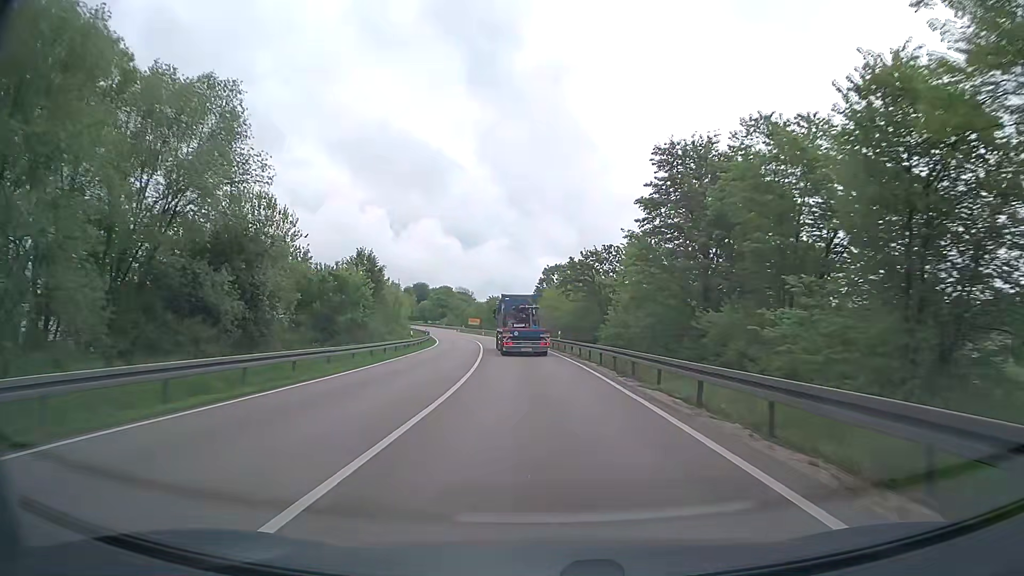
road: trunk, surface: asphalt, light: Day
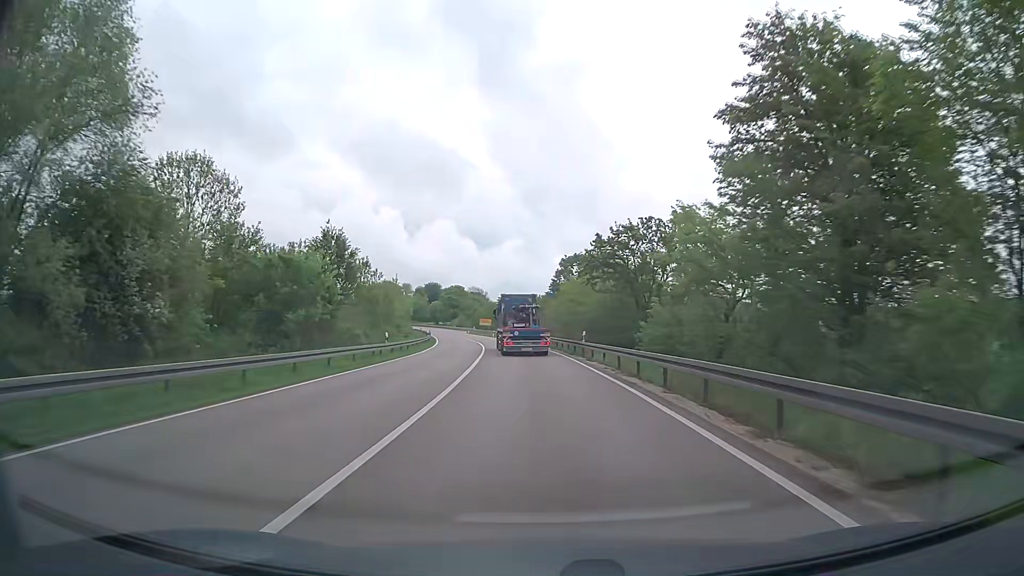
(-0.1, +12.1) m; -1°
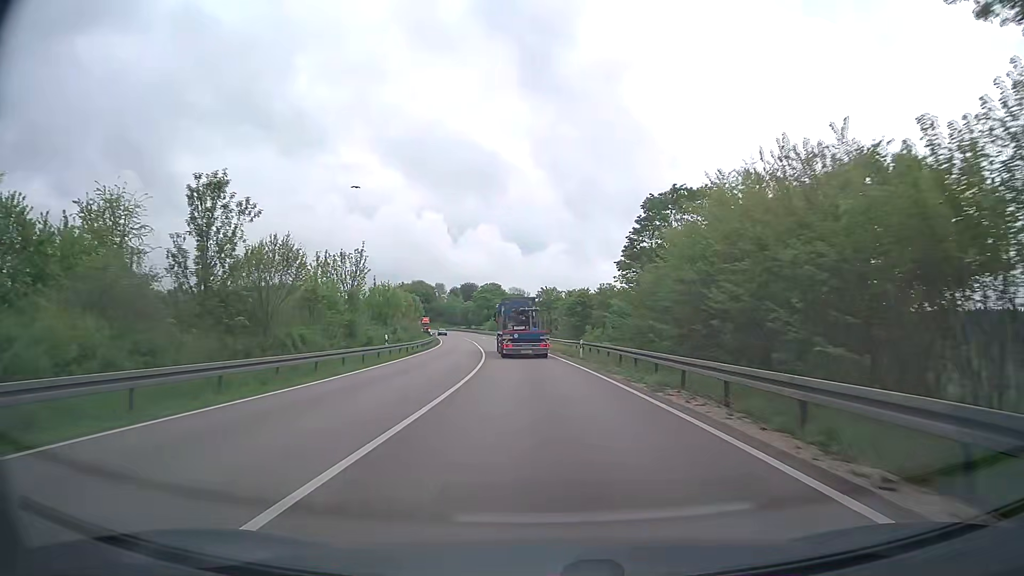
(-1.2, +35.8) m; -4°
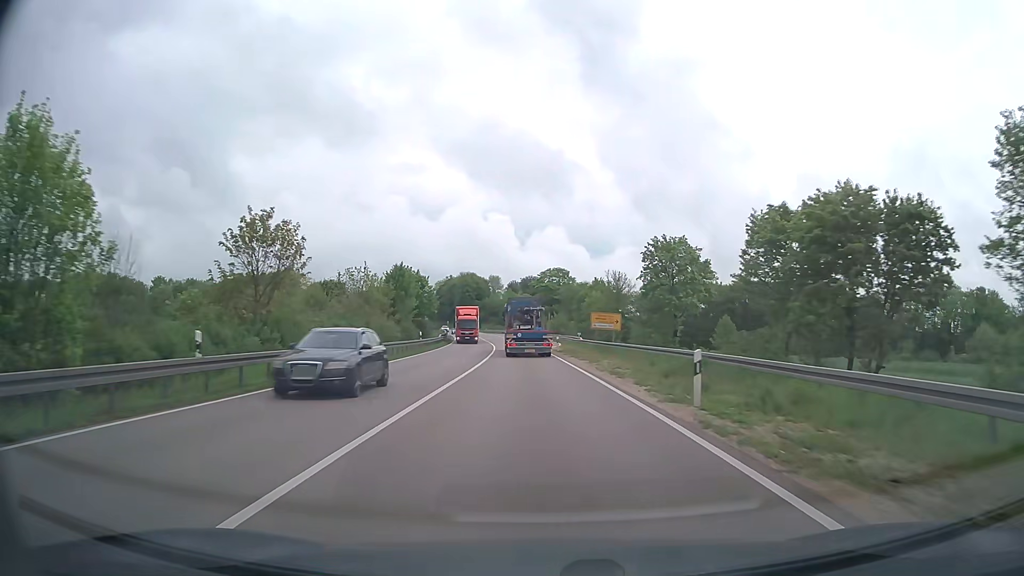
(-3.3, +59.2) m; -6°
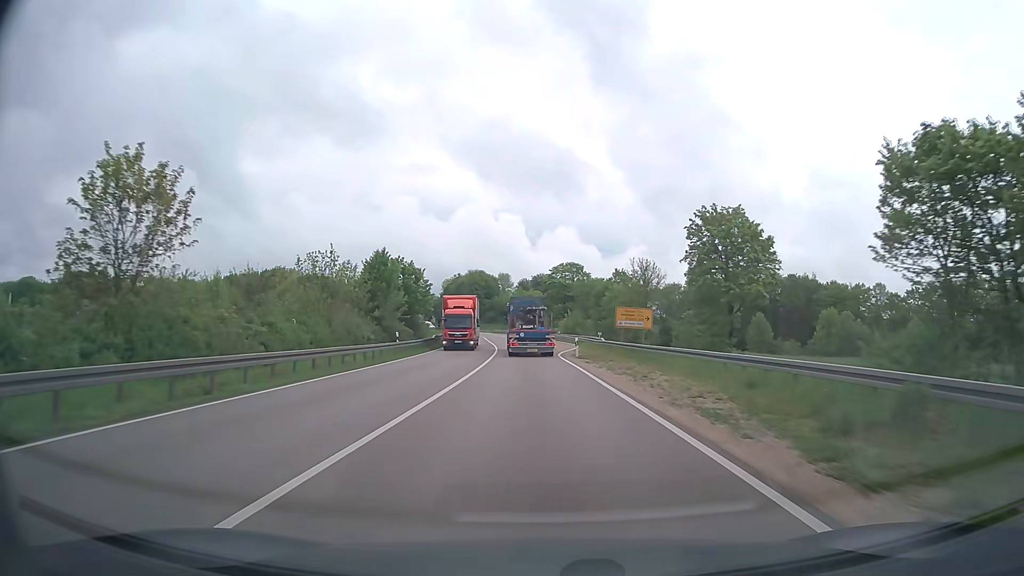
(-0.1, +11.9) m; -1°
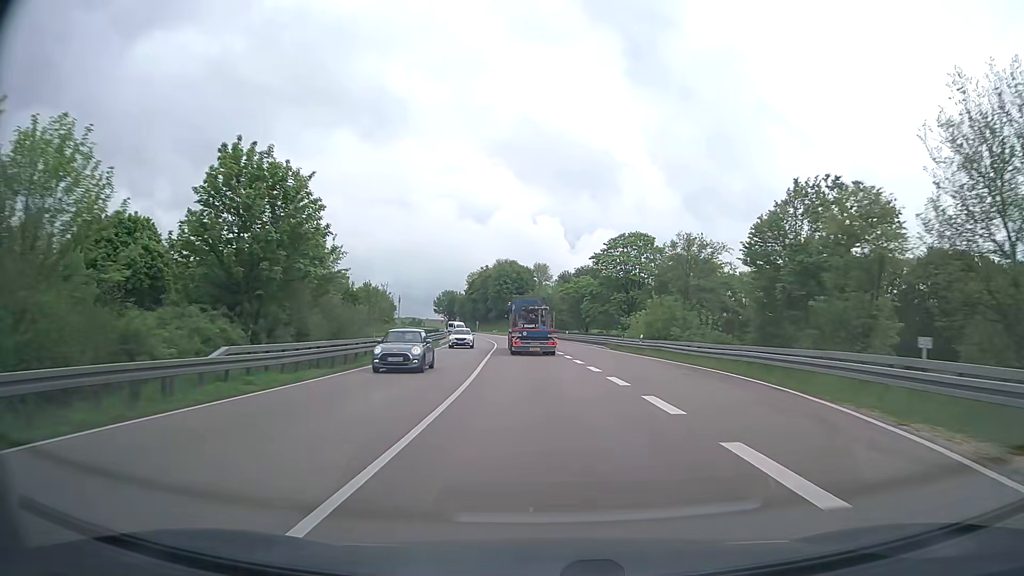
(-1.6, +47.4) m; -3°
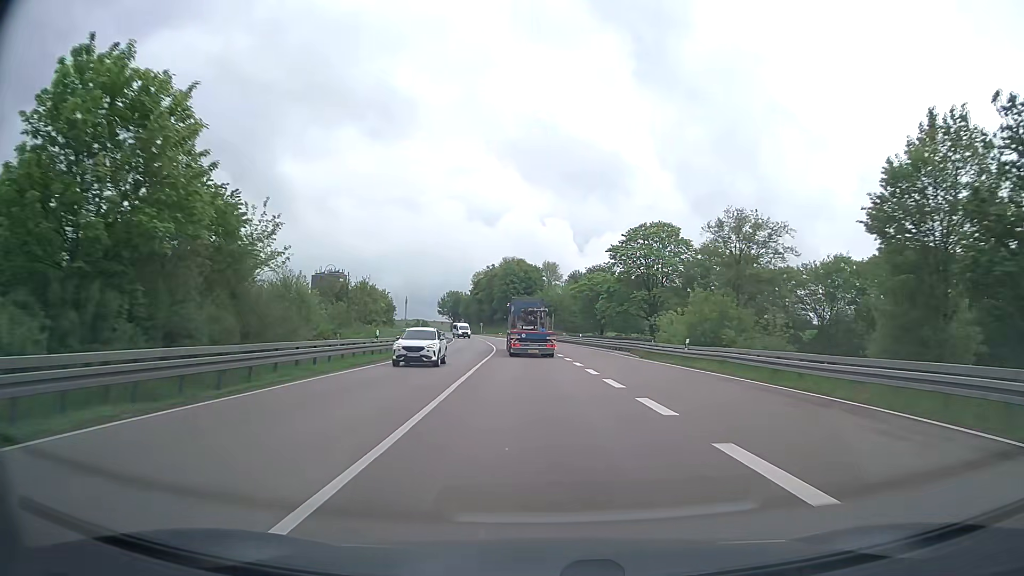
(-0.1, +11.8) m; -1°
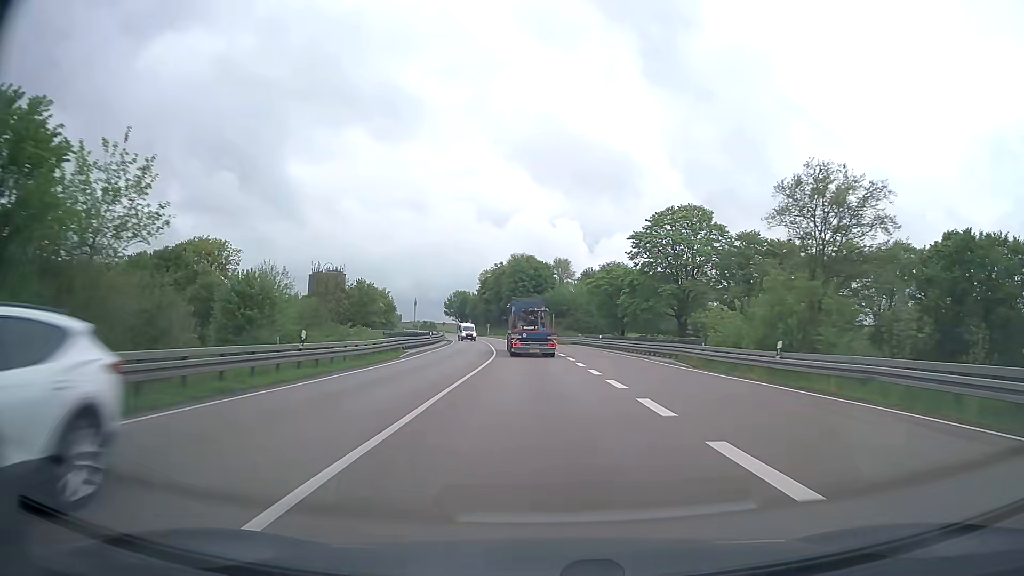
(-0.1, +11.8) m; -1°
(0, +10) (0, +20) (-1, +30) (-1, +40) (-2, +50) (-2, +60) (-3, +70) (-4, +80) (-5, +90) (-6, +100) m
